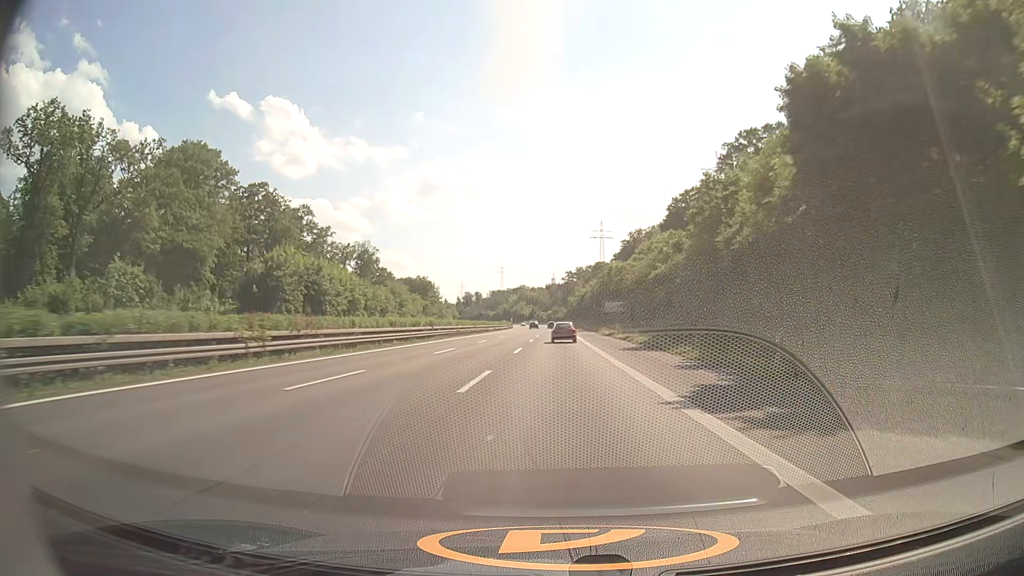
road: motorway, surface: asphalt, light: Day
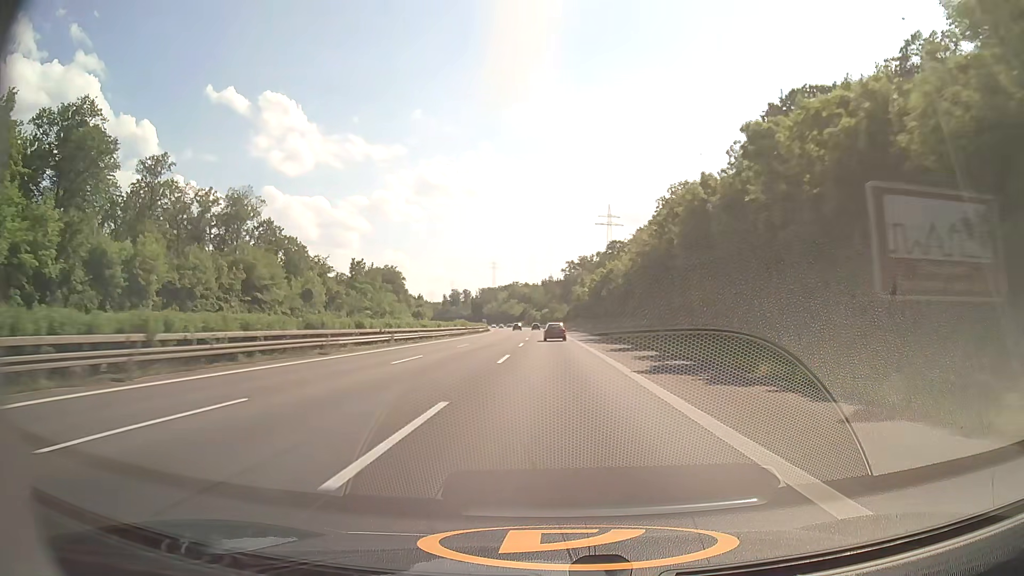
(+0.3, +79.3) m; 0°
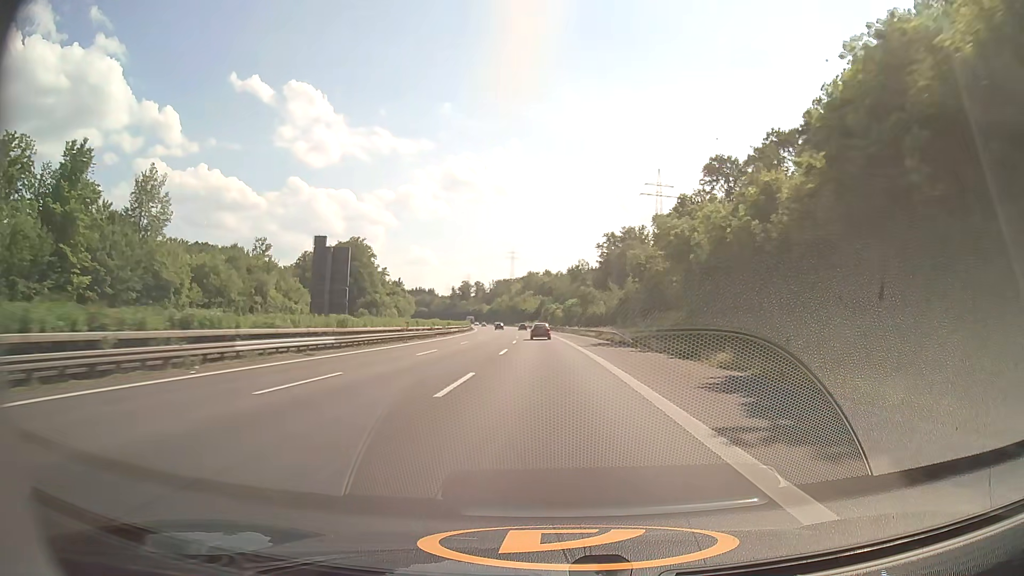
(-1.1, +100.9) m; -2°
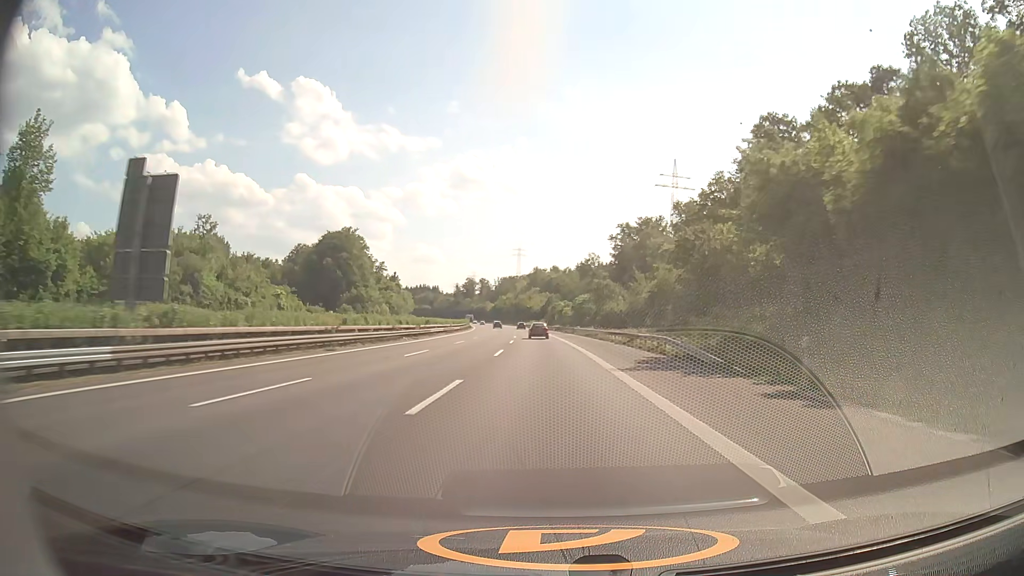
(-0.1, +20.2) m; -1°
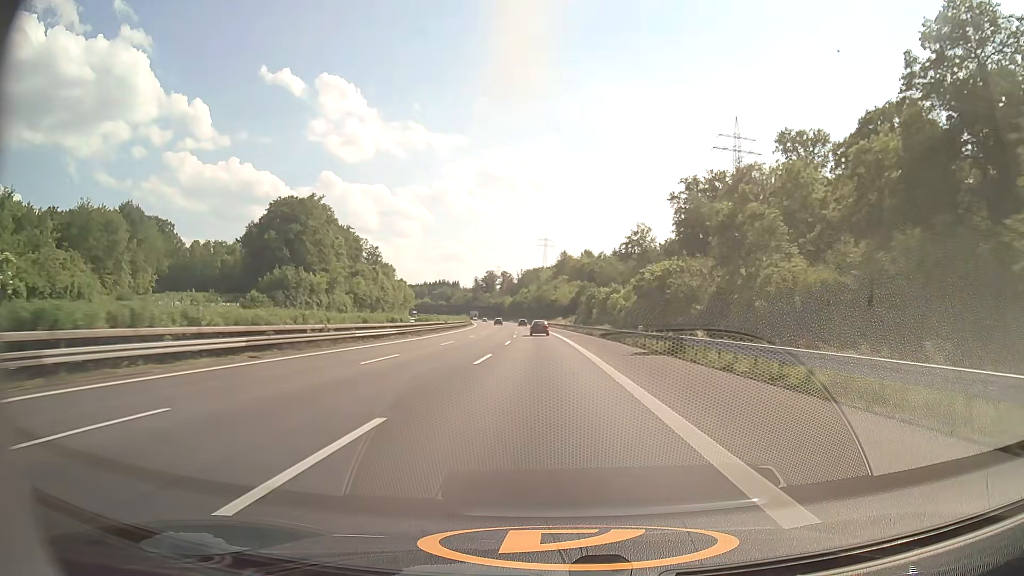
(-1.0, +60.4) m; -2°
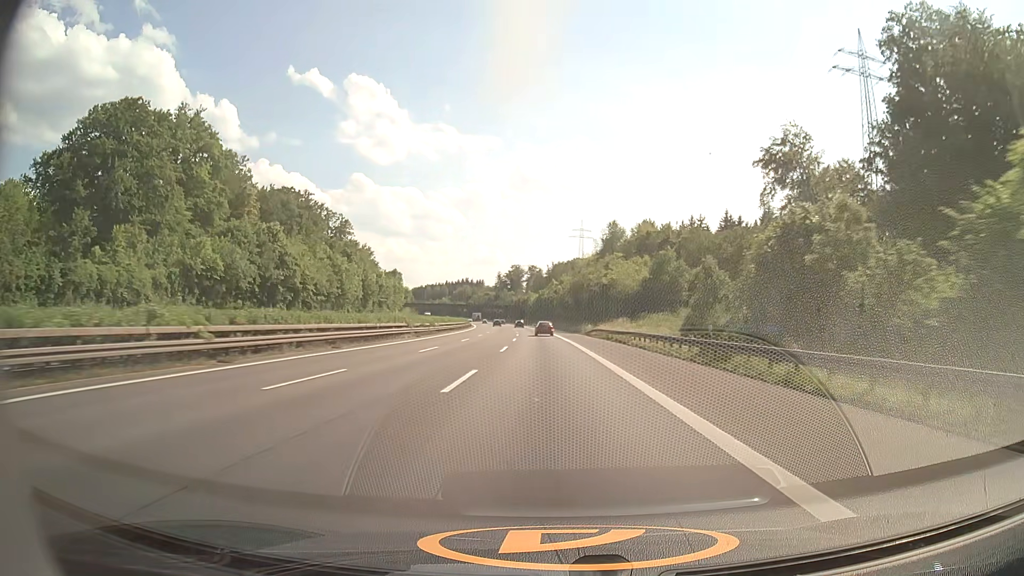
(-2.2, +79.9) m; -3°
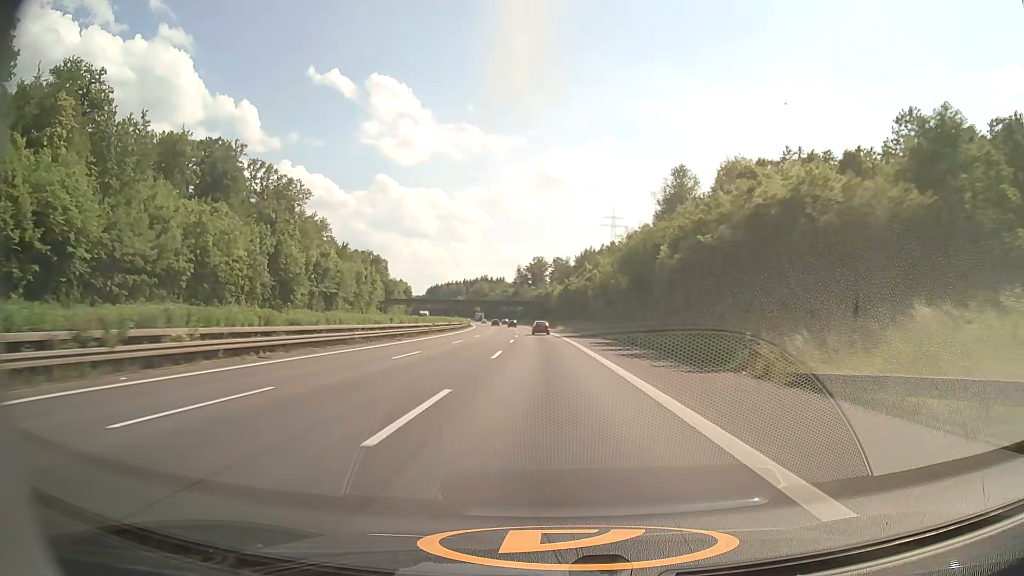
(-1.1, +59.3) m; -2°
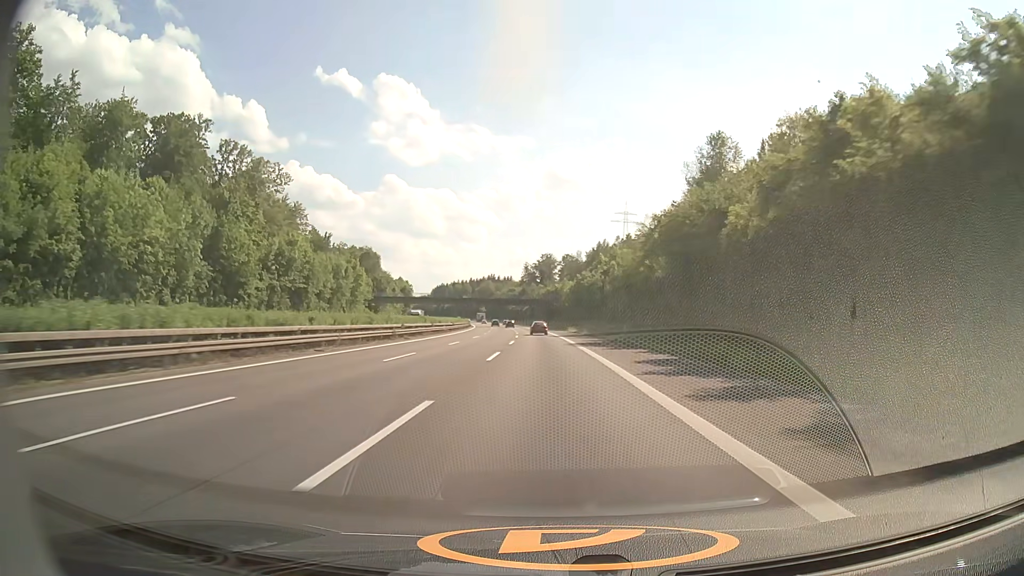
(-0.2, +19.7) m; -1°
(0, +10) (0, +20) (0, +30) (-1, +40) (-1, +50) (-1, +60) (-2, +70) (-2, +80) (-3, +90) (-4, +100) m
